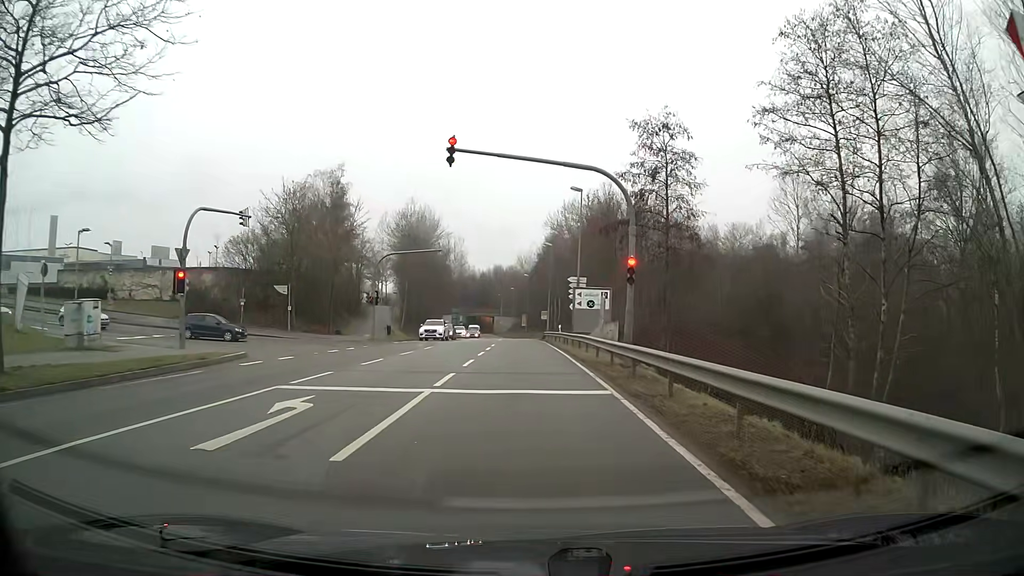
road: secondary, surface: asphalt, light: Day
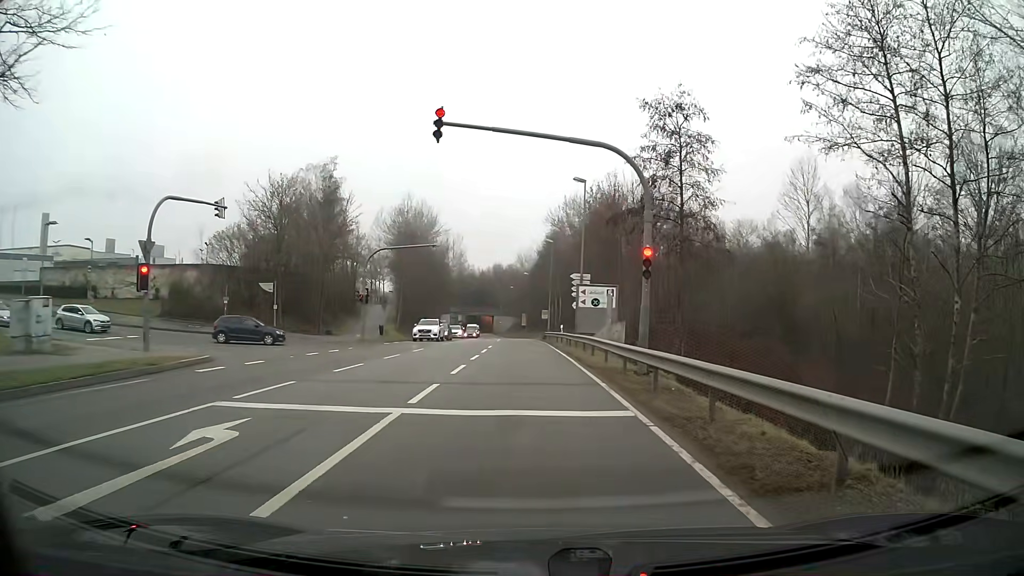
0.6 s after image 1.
(0.0, +2.7) m; 0°
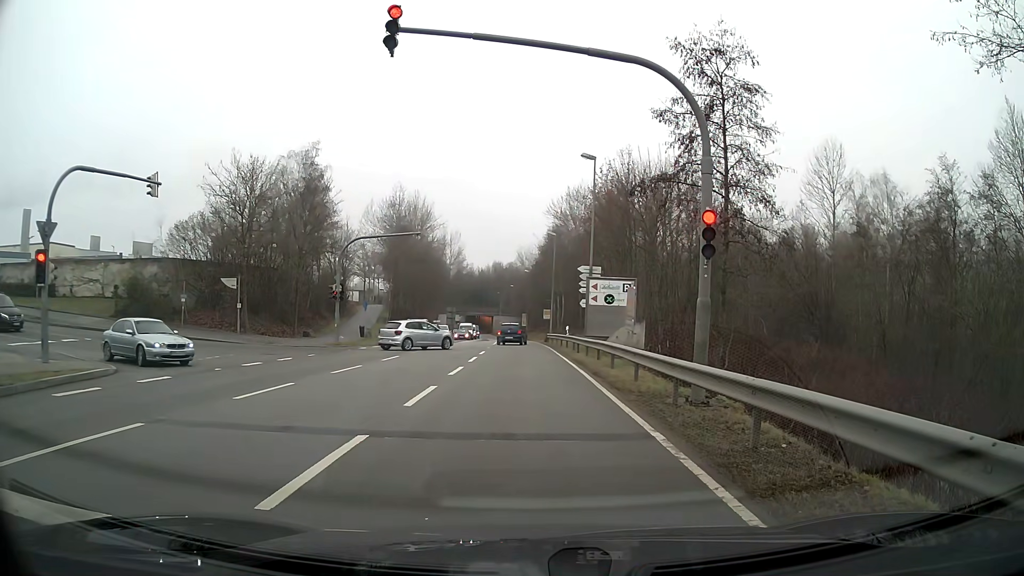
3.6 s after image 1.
(0.0, +5.6) m; 0°
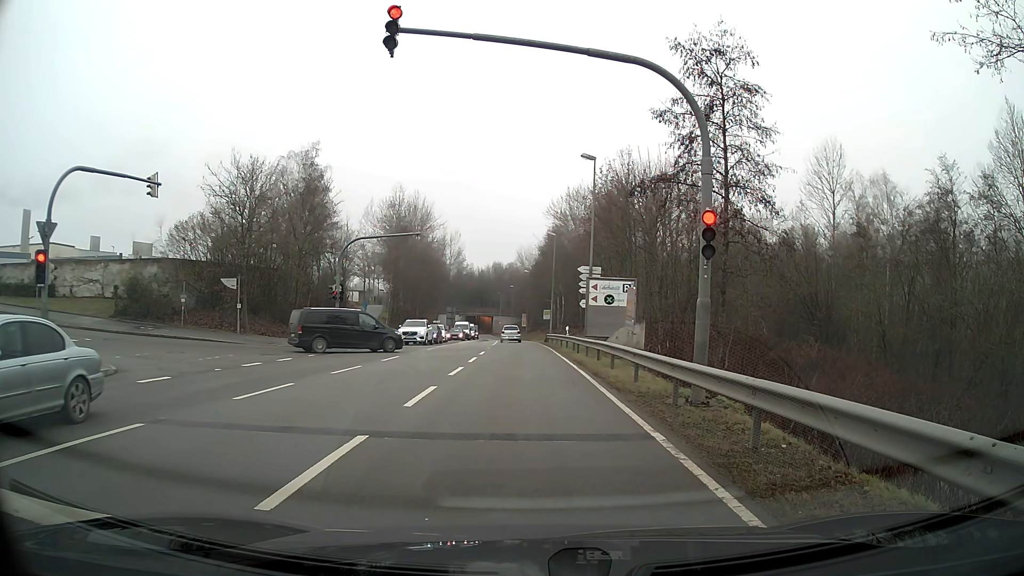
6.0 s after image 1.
(0.0, +0.1) m; 0°
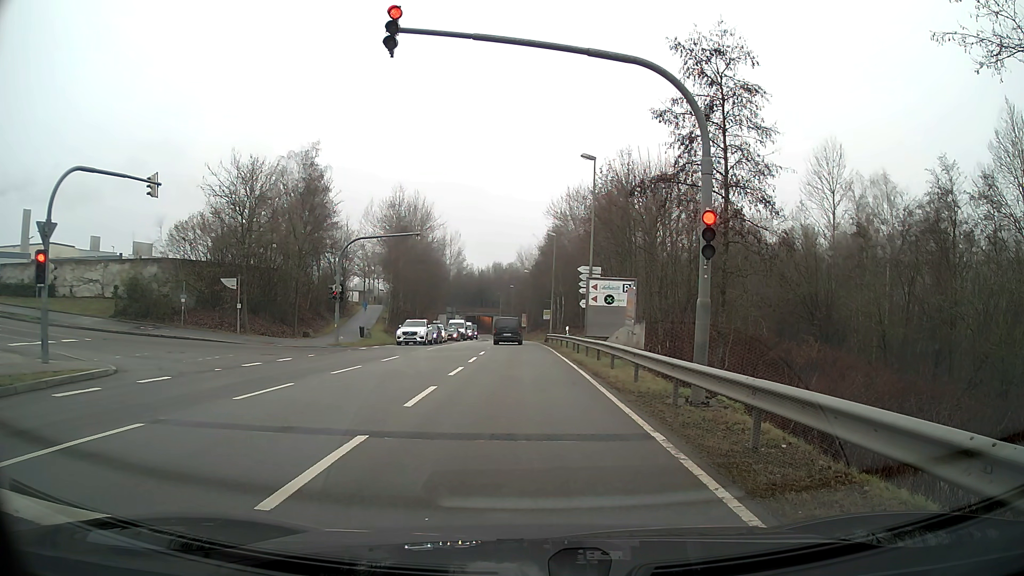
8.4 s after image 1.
(0.0, 0.0) m; 0°
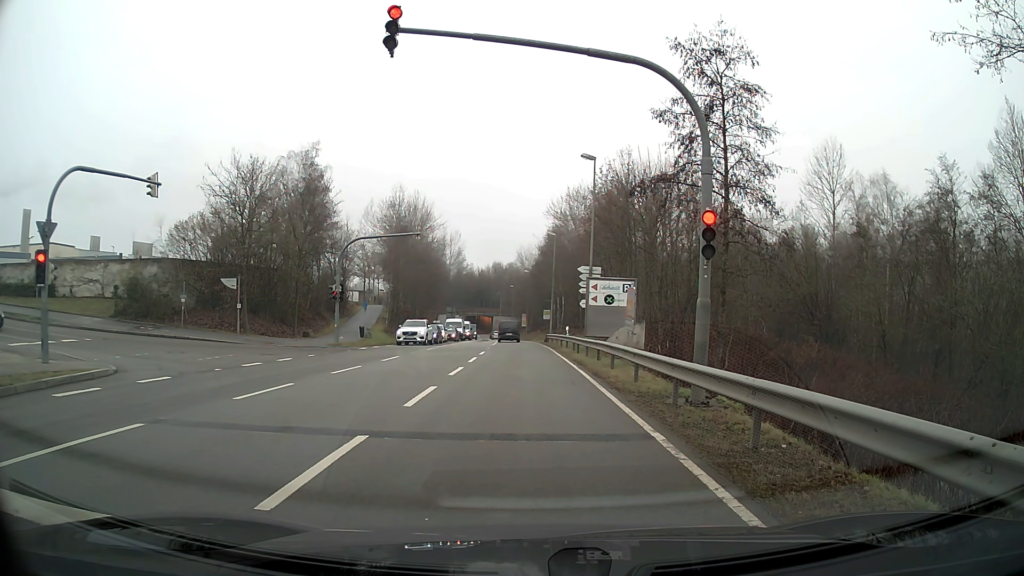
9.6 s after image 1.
(0.0, 0.0) m; 0°
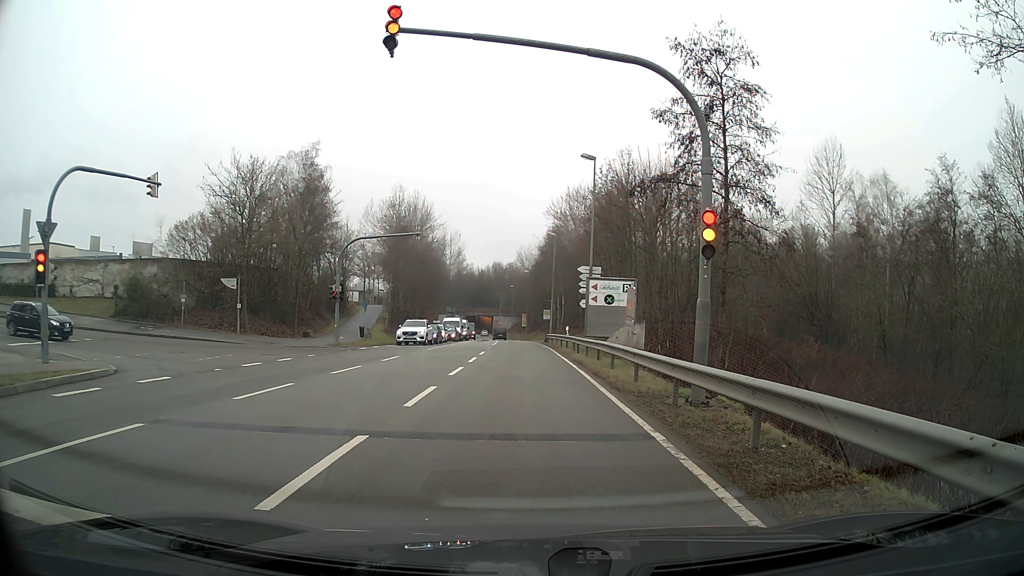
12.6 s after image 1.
(0.0, 0.0) m; 0°
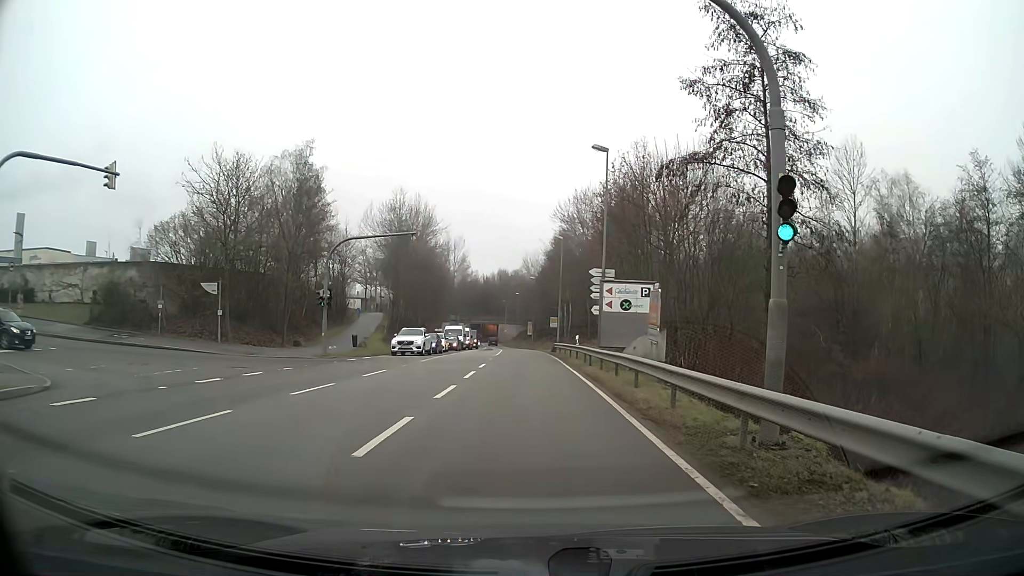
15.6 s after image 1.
(-0.1, +3.8) m; -1°
(0, +10) (0, +20) (0, +30) (0, +40) (-1, +50) (-1, +60) (-1, +70) (-2, +80) (-2, +90) (-3, +100) m
